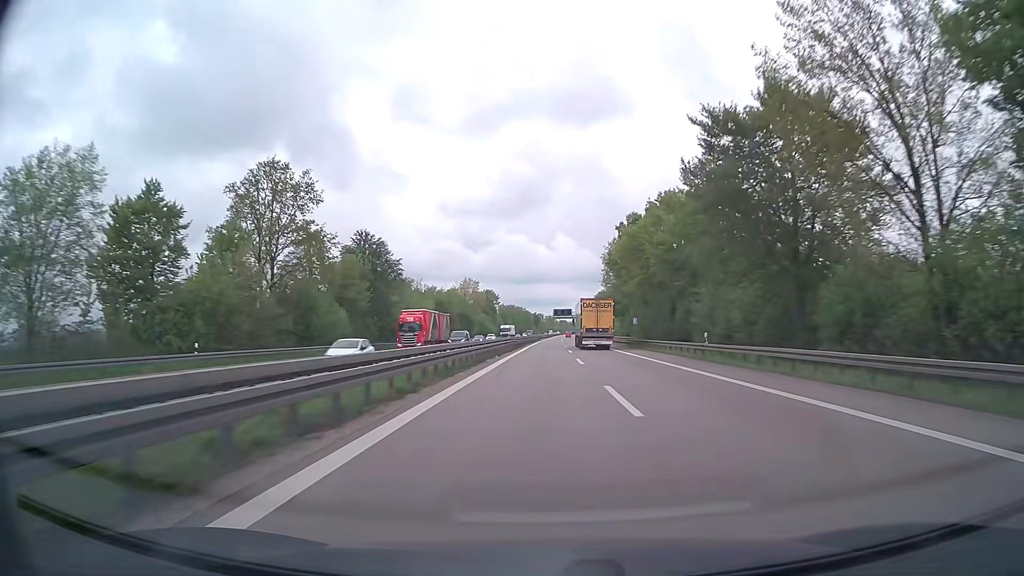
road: trunk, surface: asphalt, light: Day
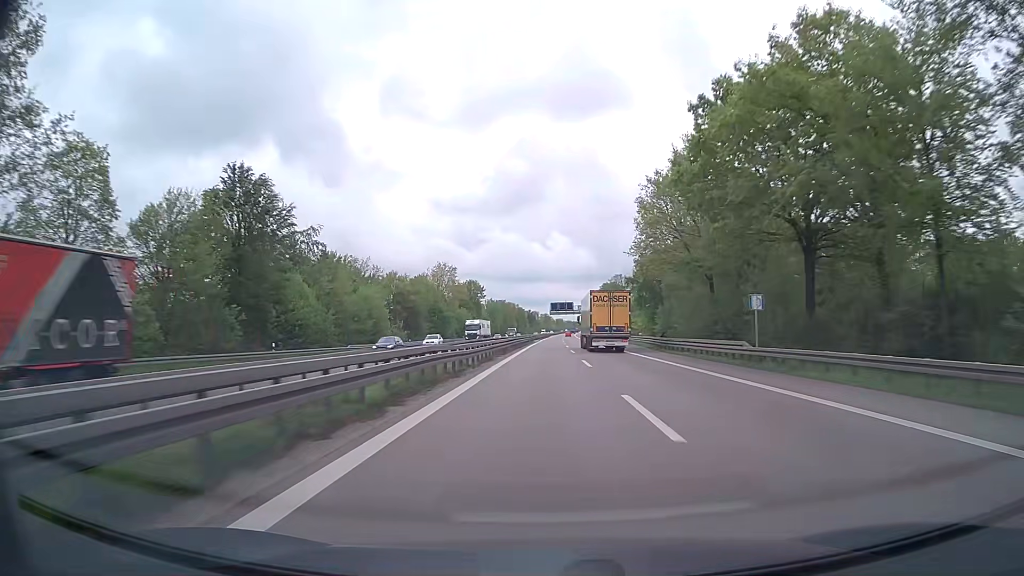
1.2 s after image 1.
(+0.2, +38.7) m; +1°
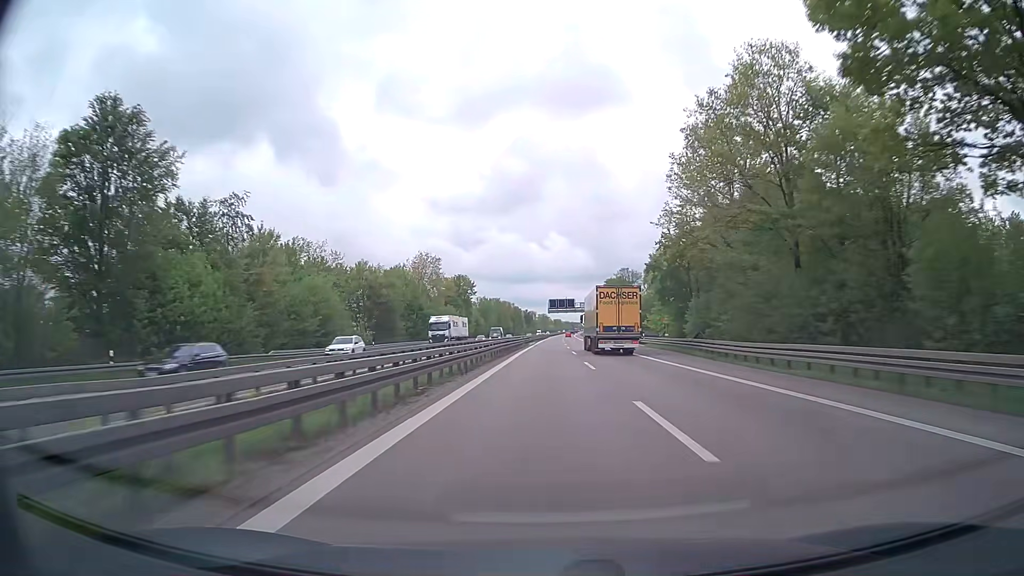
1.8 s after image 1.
(0.0, +19.4) m; 0°
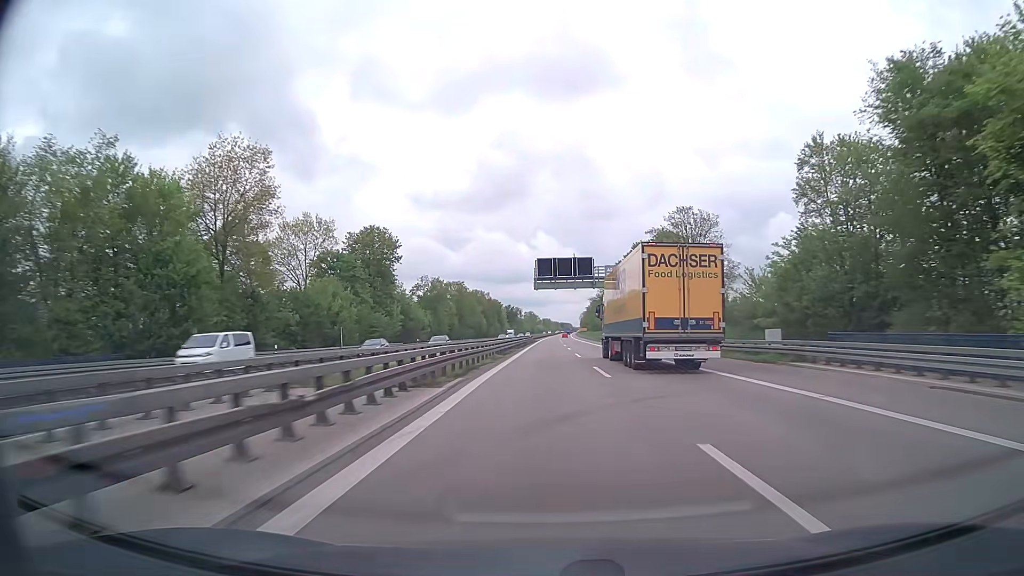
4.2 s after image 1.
(+0.7, +77.6) m; +1°
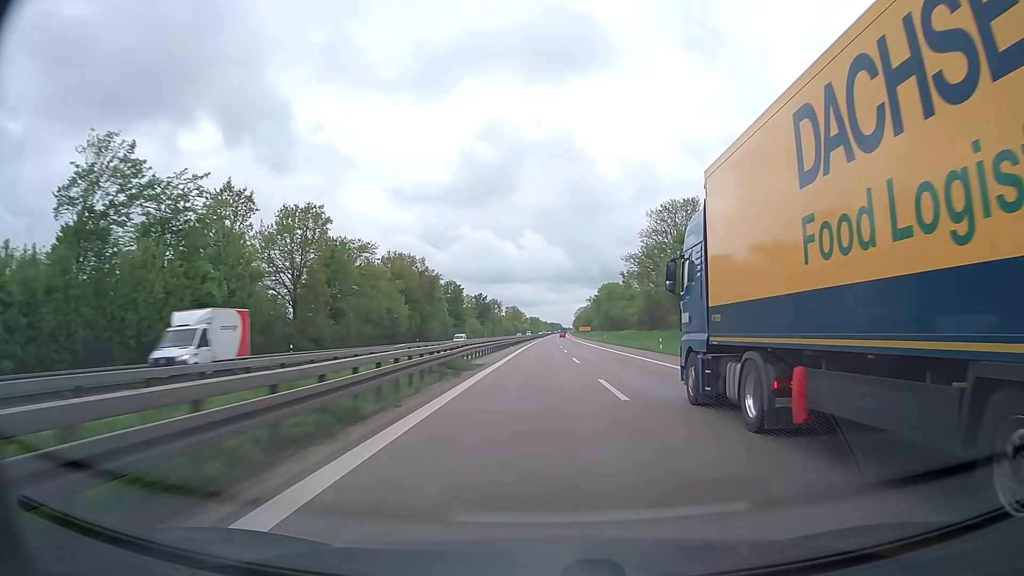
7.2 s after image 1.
(+0.9, +96.9) m; +1°
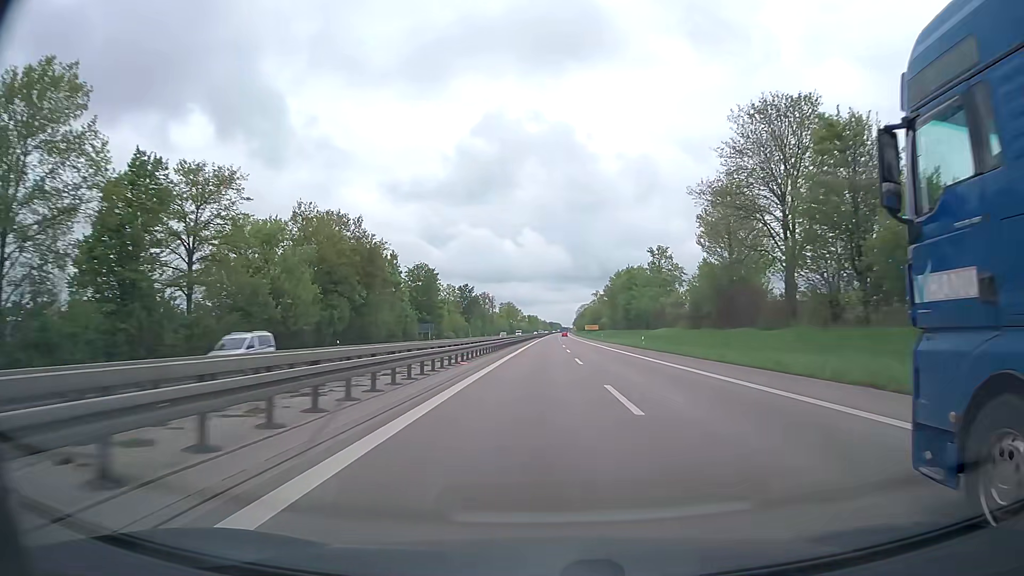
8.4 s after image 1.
(0.0, +38.7) m; 0°
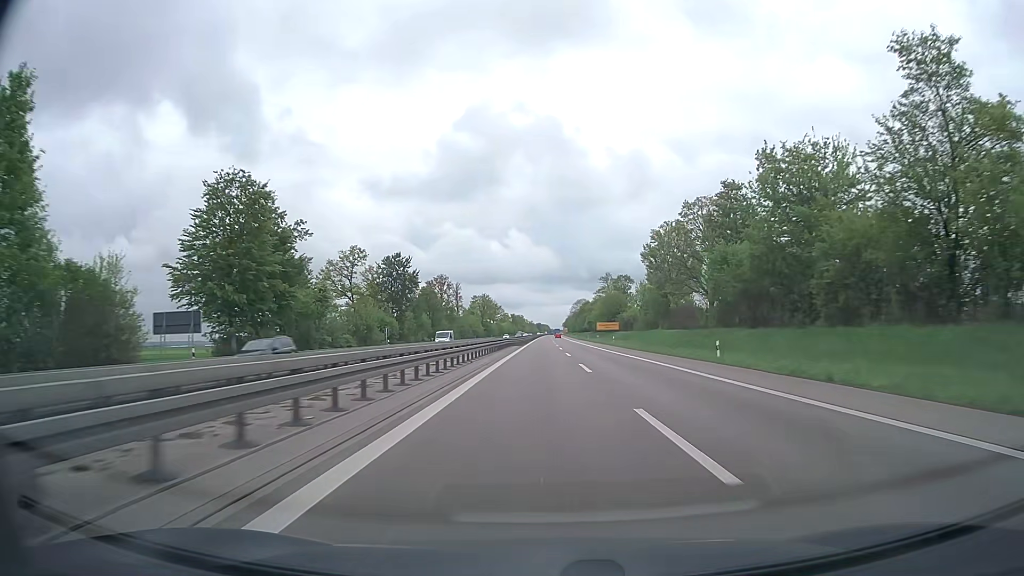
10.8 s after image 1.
(+0.4, +77.4) m; +1°
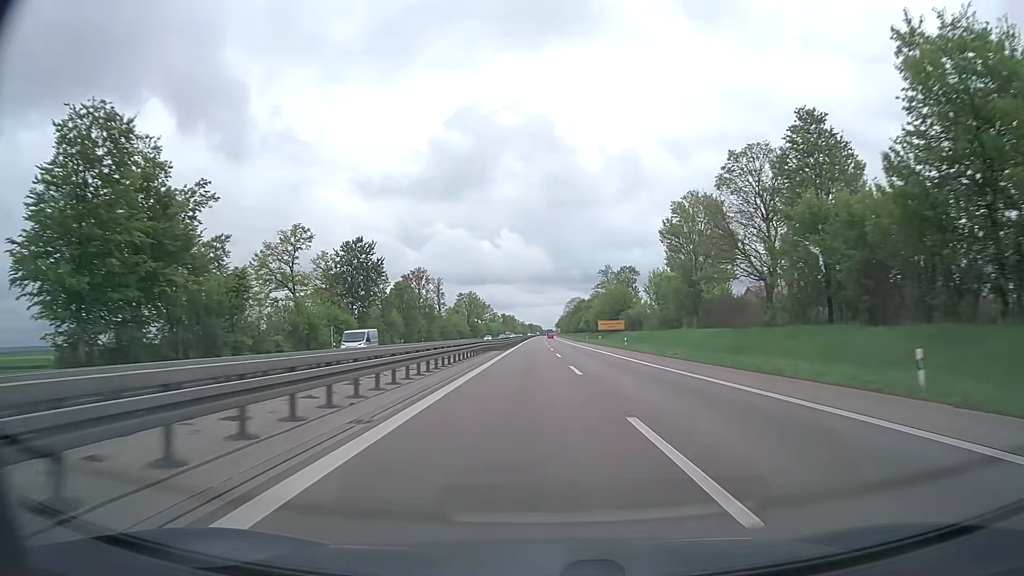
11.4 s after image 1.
(+0.1, +19.3) m; +1°
(0, +10) (0, +20) (0, +30) (0, +40) (+1, +50) (+1, +60) (+1, +70) (+1, +80) (+1, +90) (+1, +100) m
